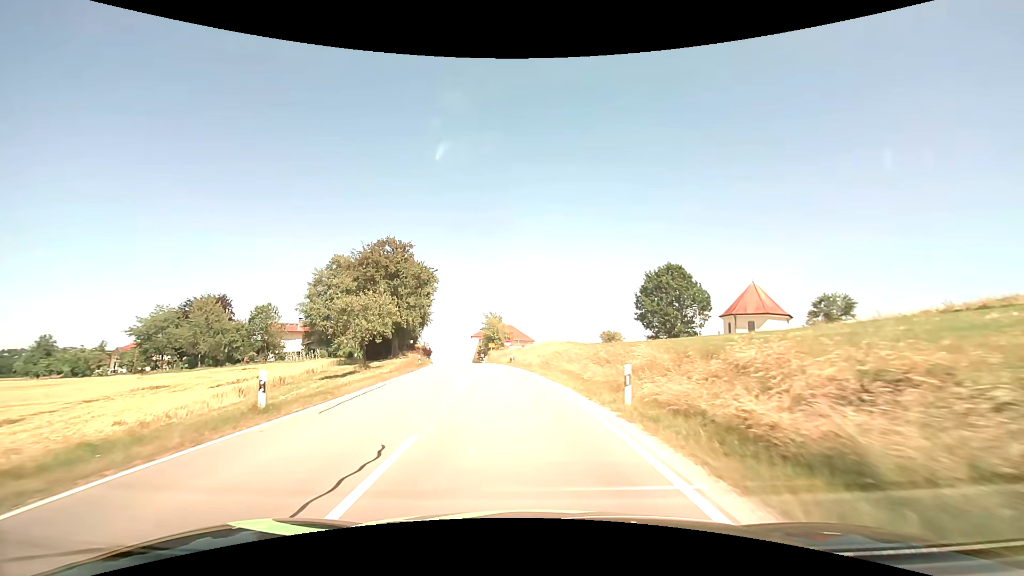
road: secondary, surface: asphalt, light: Day
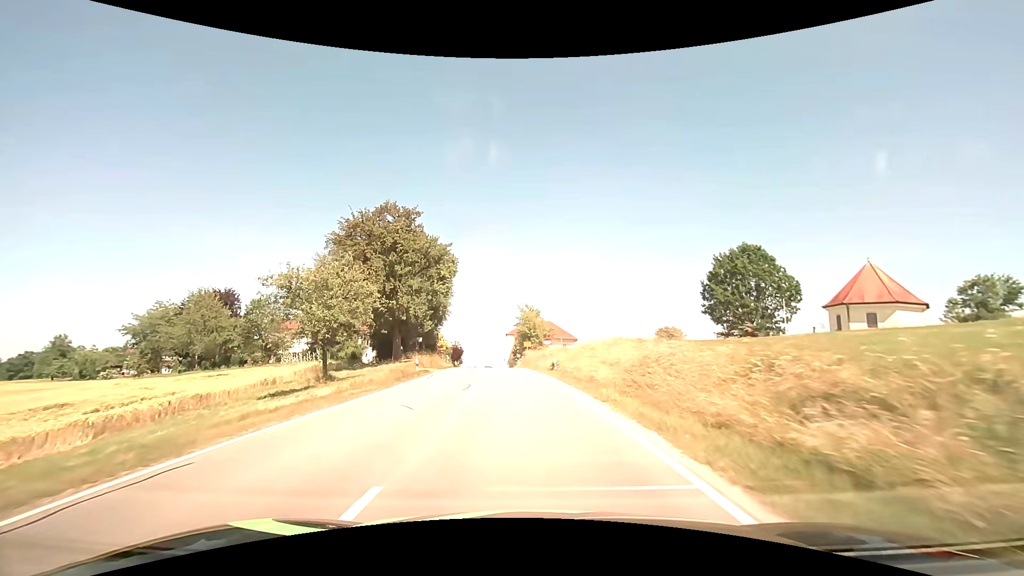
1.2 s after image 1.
(-0.6, +14.6) m; -5°
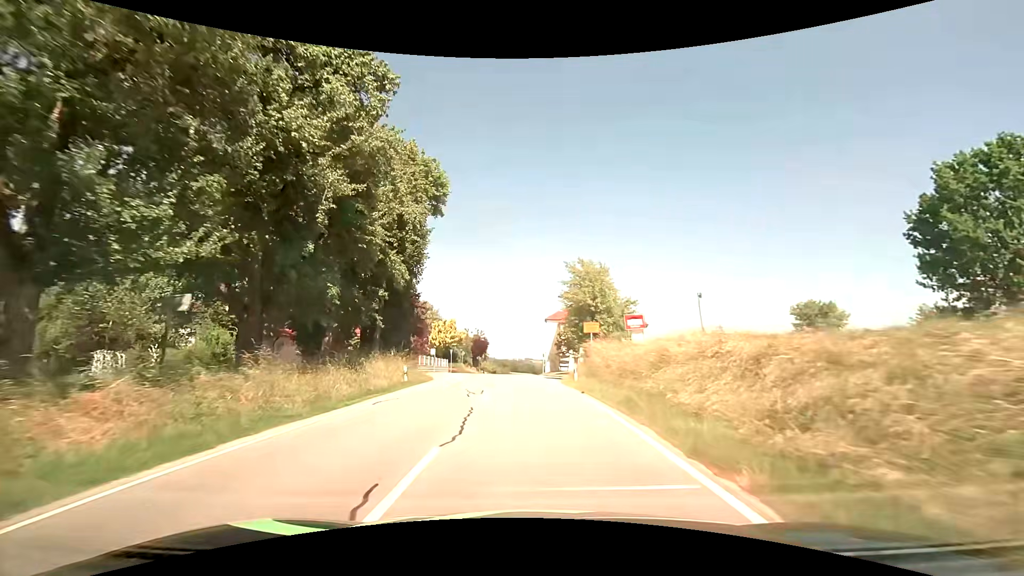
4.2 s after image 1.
(-1.5, +34.1) m; -4°
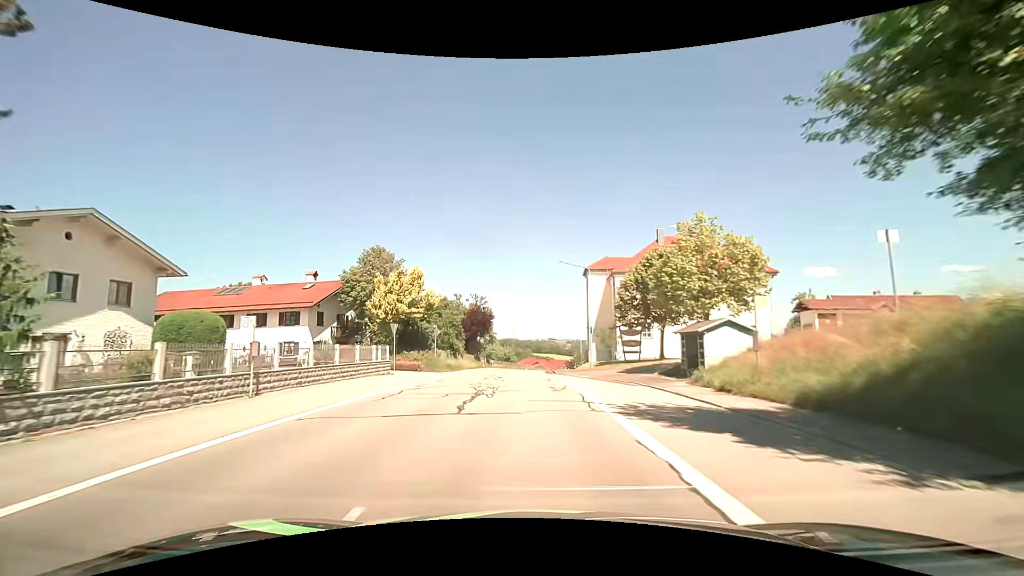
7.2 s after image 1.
(-0.7, +37.0) m; -3°
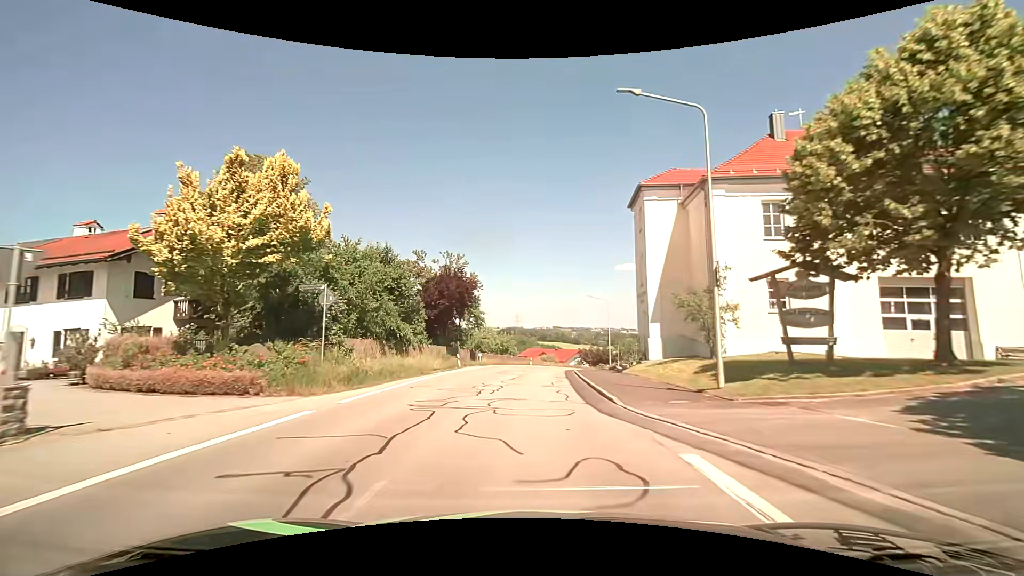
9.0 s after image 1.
(-0.2, +23.3) m; -1°
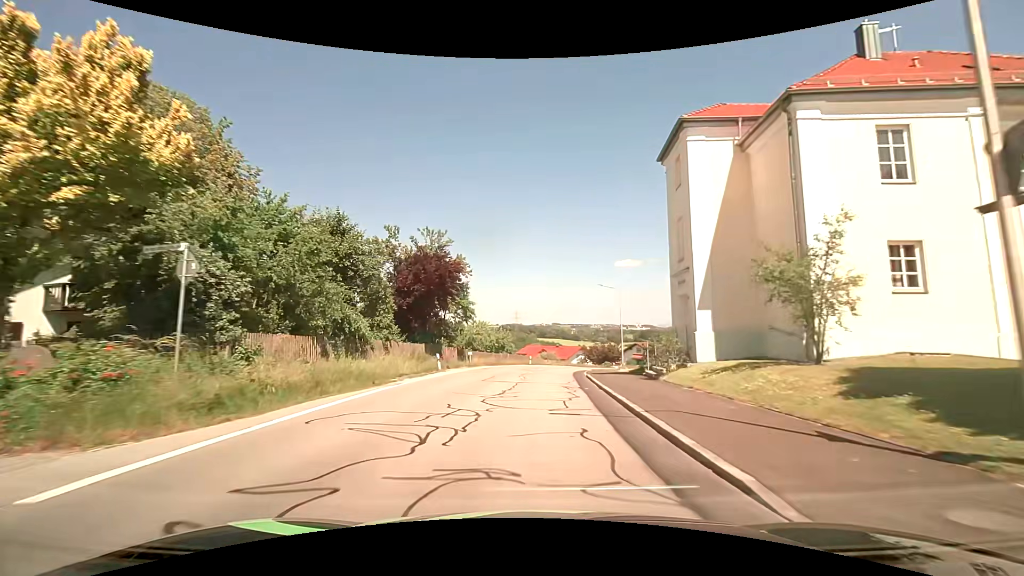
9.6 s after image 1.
(0.0, +7.5) m; 0°
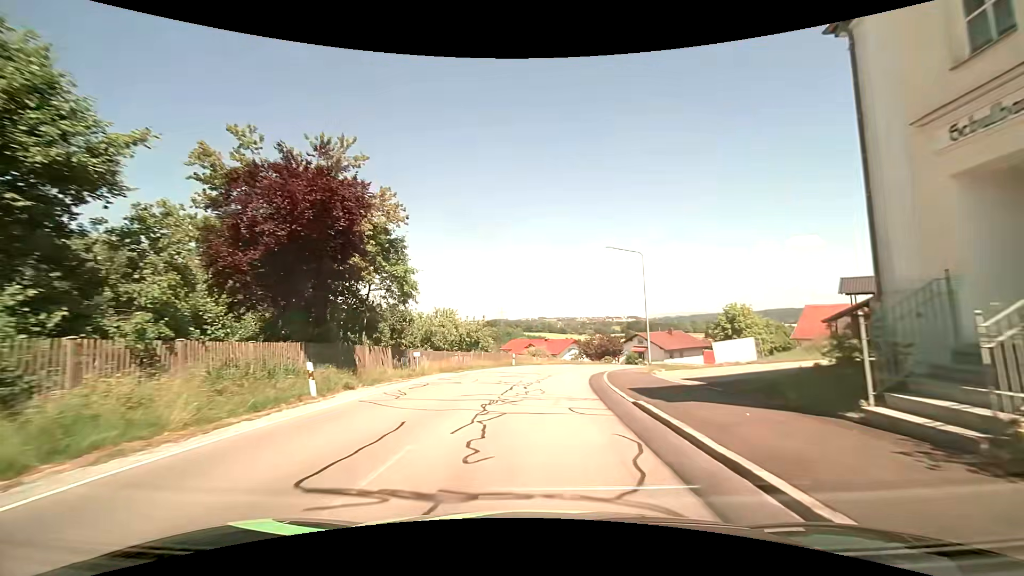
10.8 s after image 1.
(+0.2, +14.8) m; +1°
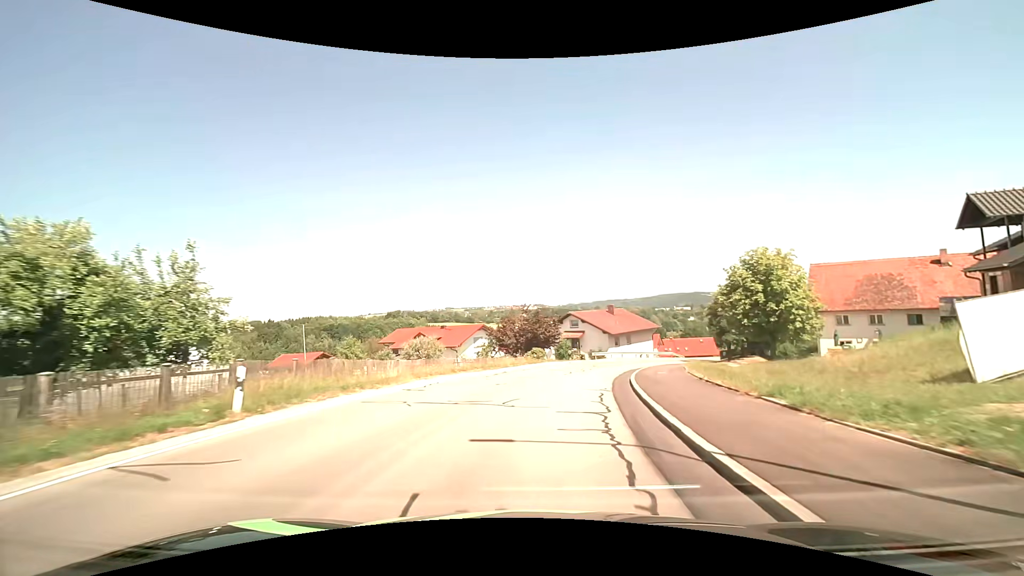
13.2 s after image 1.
(+2.0, +29.1) m; +10°
(0, +10) (+2, +20) (+4, +30) (+7, +39) (+11, +48) (+16, +57) (+22, +65) (+28, +73) (+35, +80) (+43, +86) m
